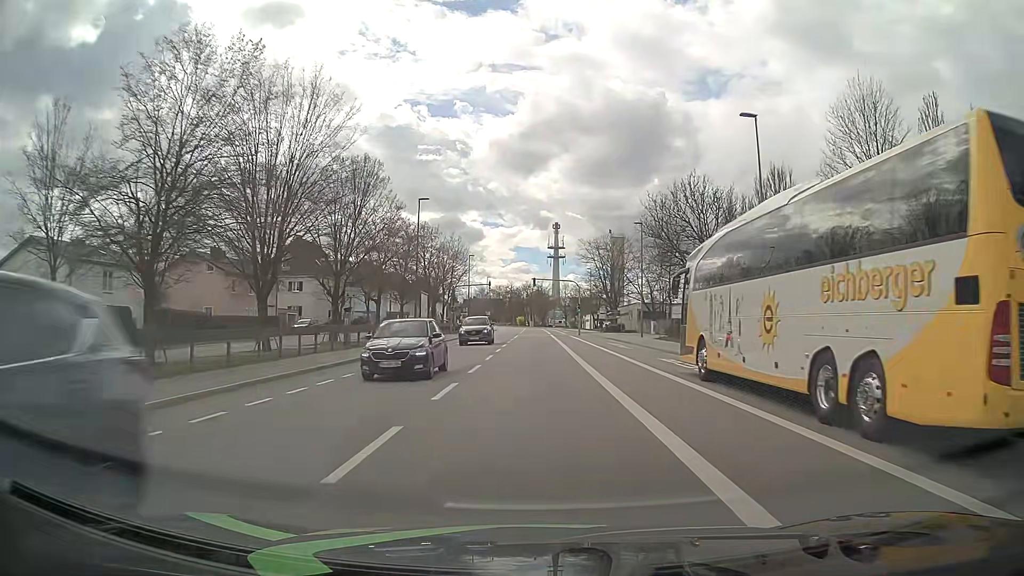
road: tertiary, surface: asphalt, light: Day
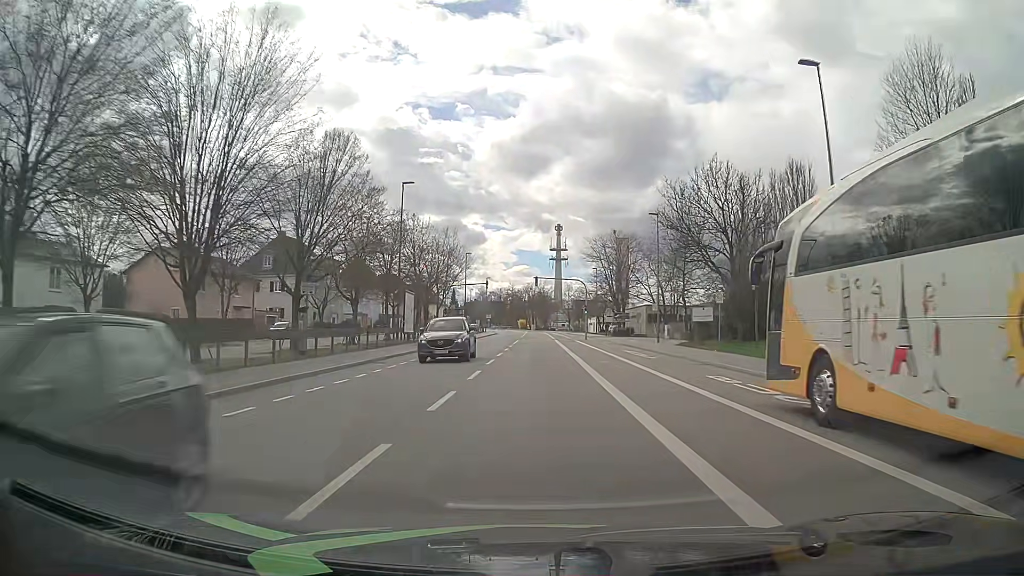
(0.0, +7.0) m; 0°
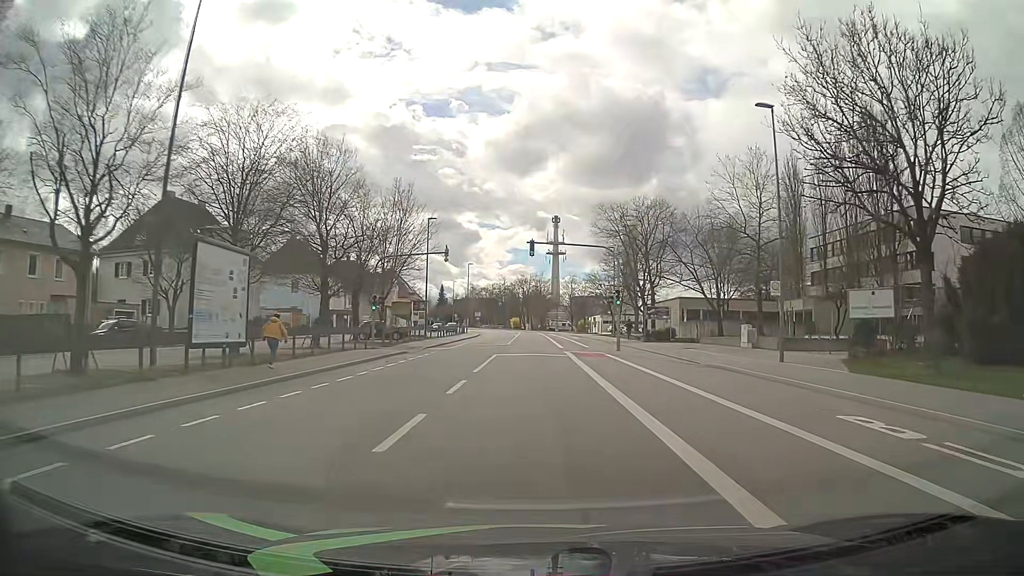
(+0.2, +27.6) m; 0°
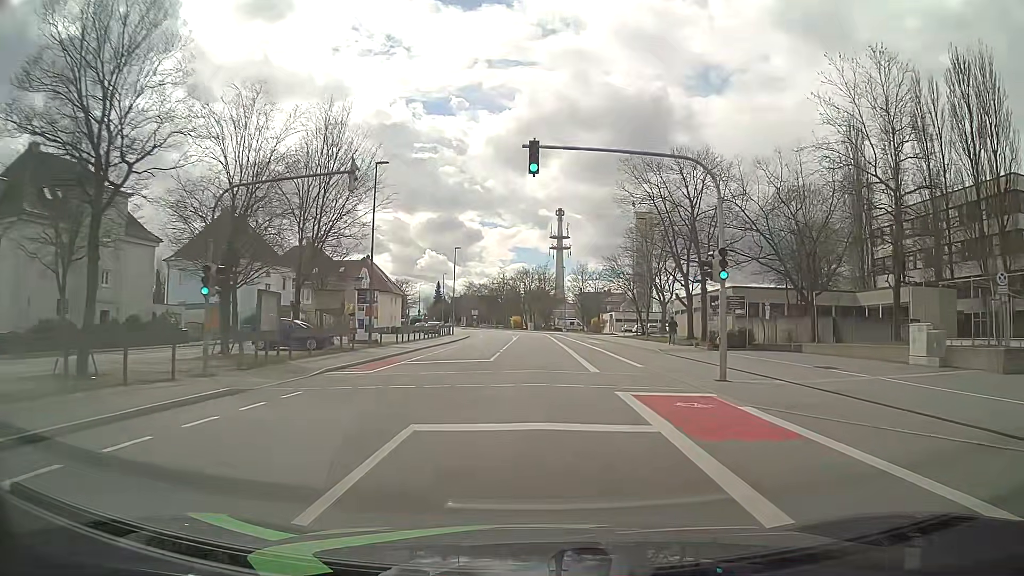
(0.0, +20.4) m; 0°
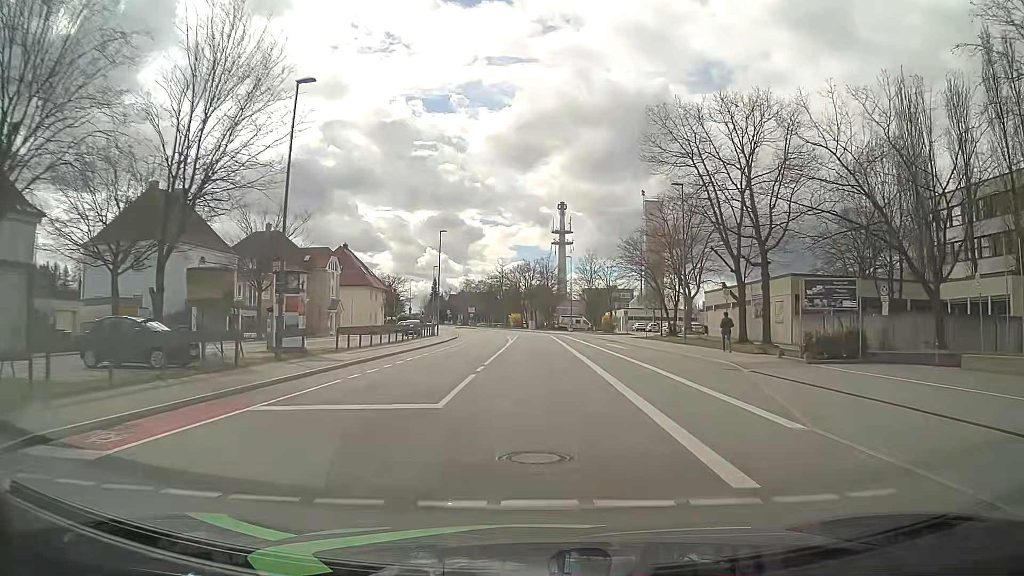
(-0.1, +13.7) m; 0°
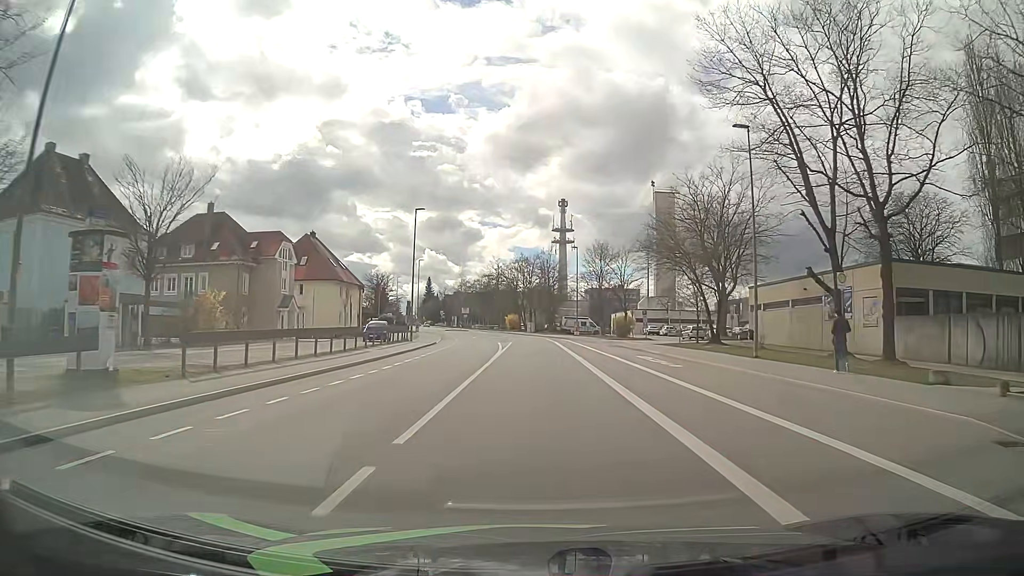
(0.0, +13.9) m; 0°
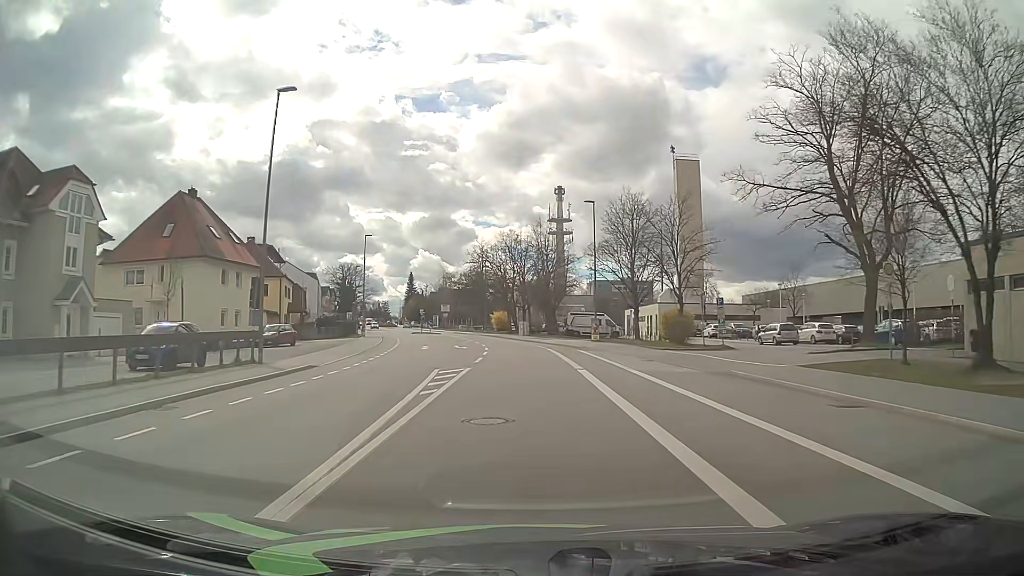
(+0.2, +28.6) m; +1°
(0, +10) (0, +20) (-1, +30) (-1, +40) (-3, +50) (-4, +60) (-6, +70) (-8, +79) (-11, +89) (-14, +99) m
